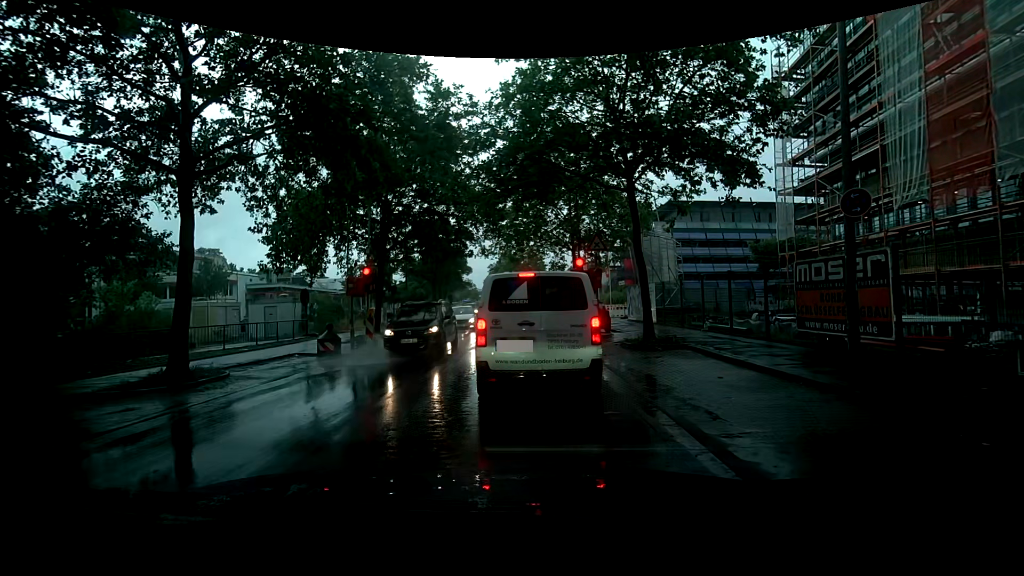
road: tertiary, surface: asphalt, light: Day
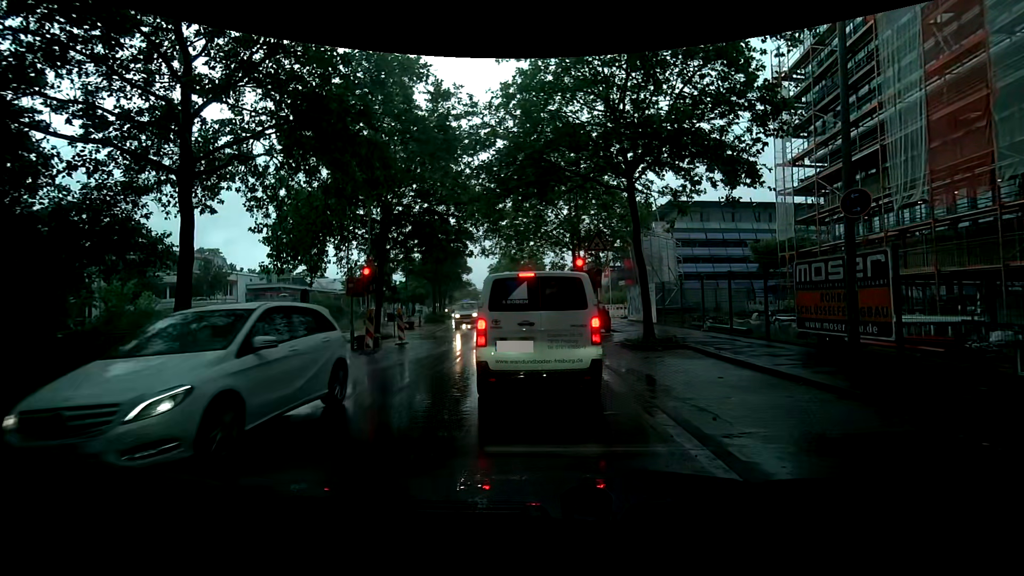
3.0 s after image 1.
(0.0, 0.0) m; 0°
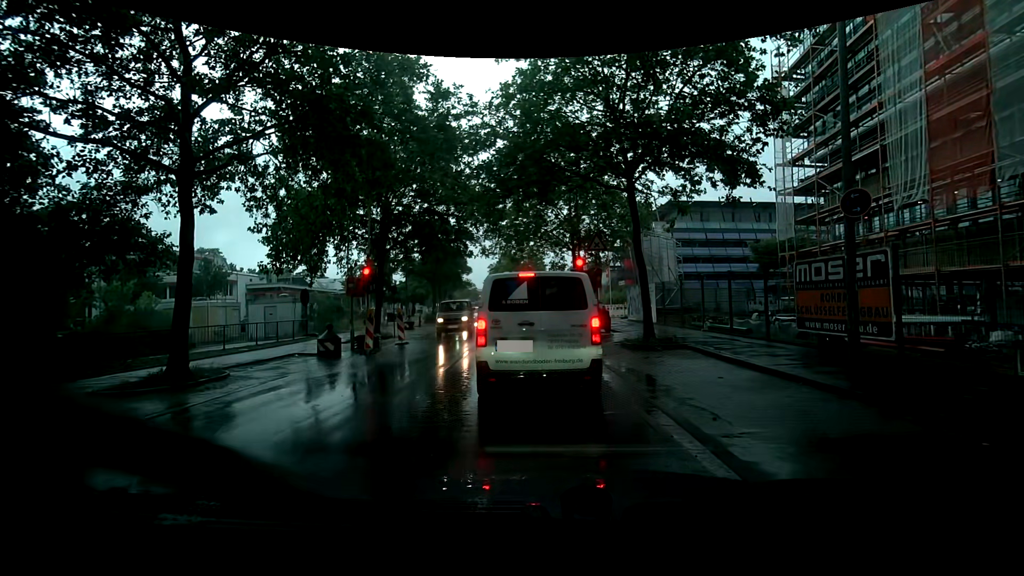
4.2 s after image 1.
(0.0, 0.0) m; 0°
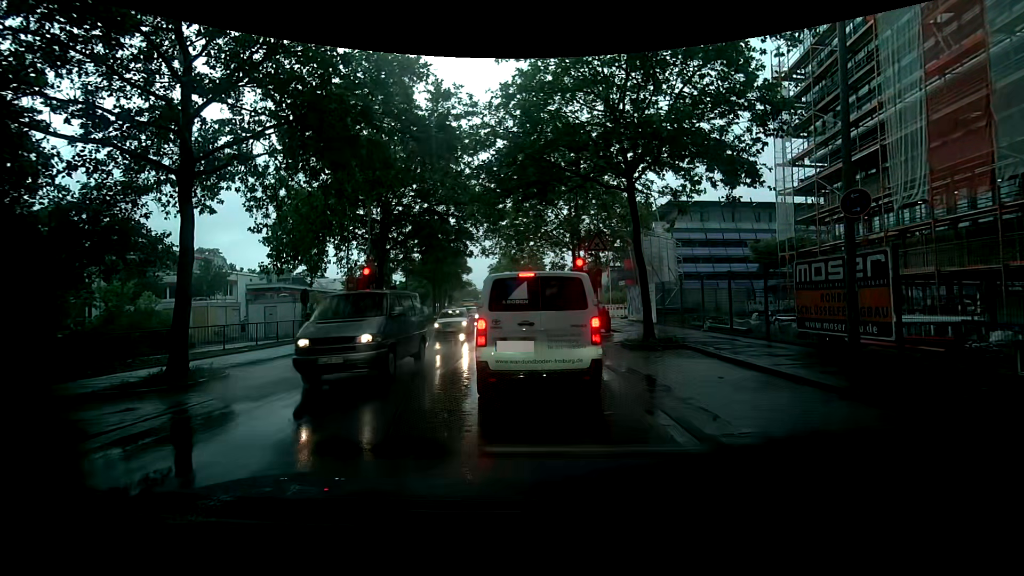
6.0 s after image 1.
(0.0, 0.0) m; 0°
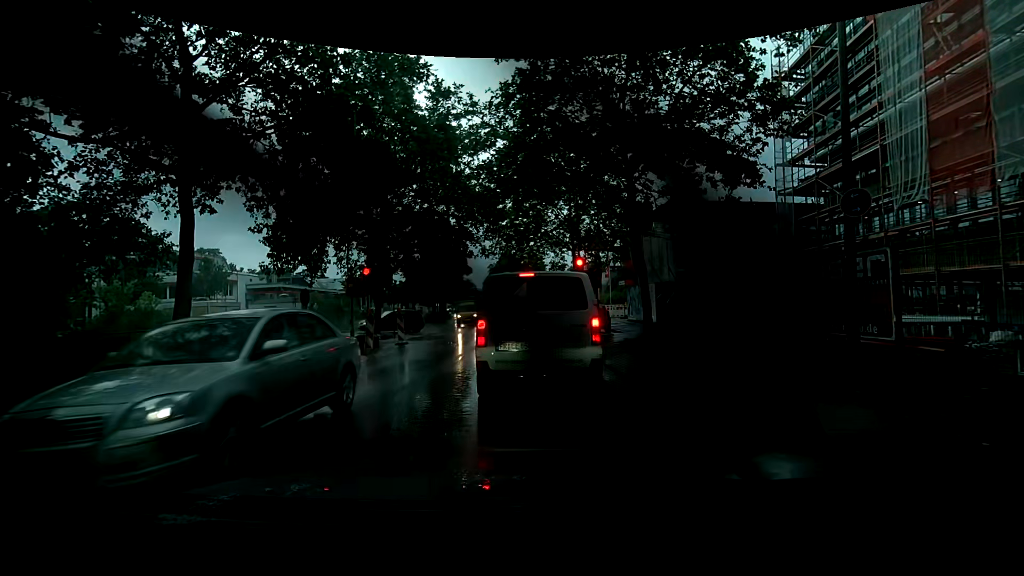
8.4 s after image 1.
(0.0, 0.0) m; 0°
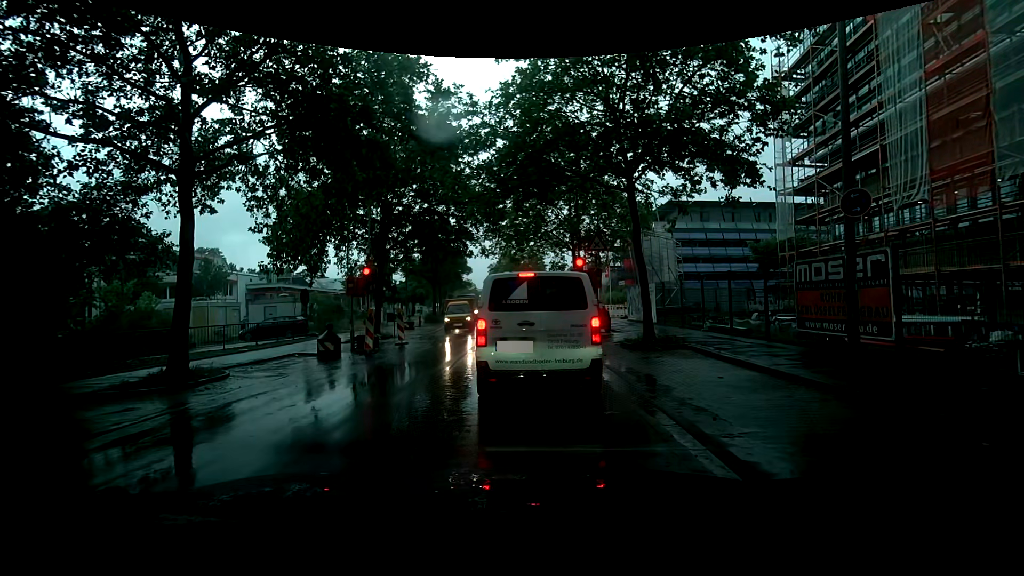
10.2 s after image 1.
(0.0, 0.0) m; 0°
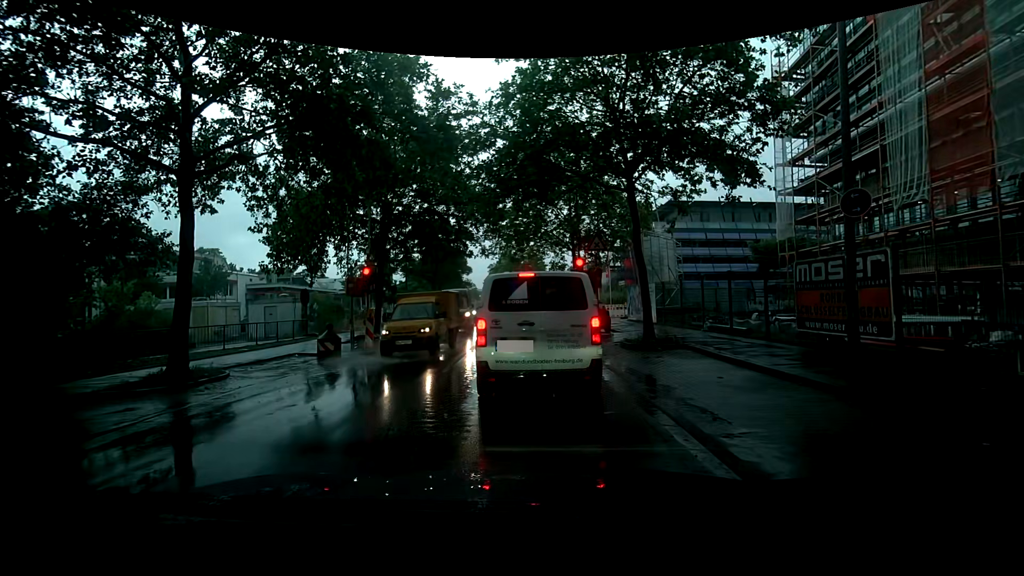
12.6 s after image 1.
(0.0, 0.0) m; 0°
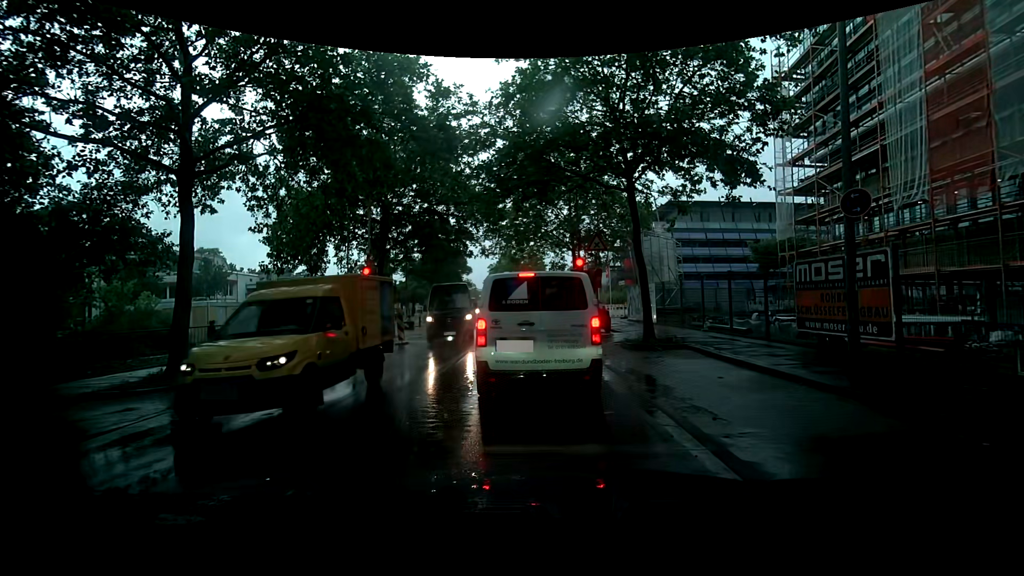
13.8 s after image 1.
(0.0, 0.0) m; 0°
